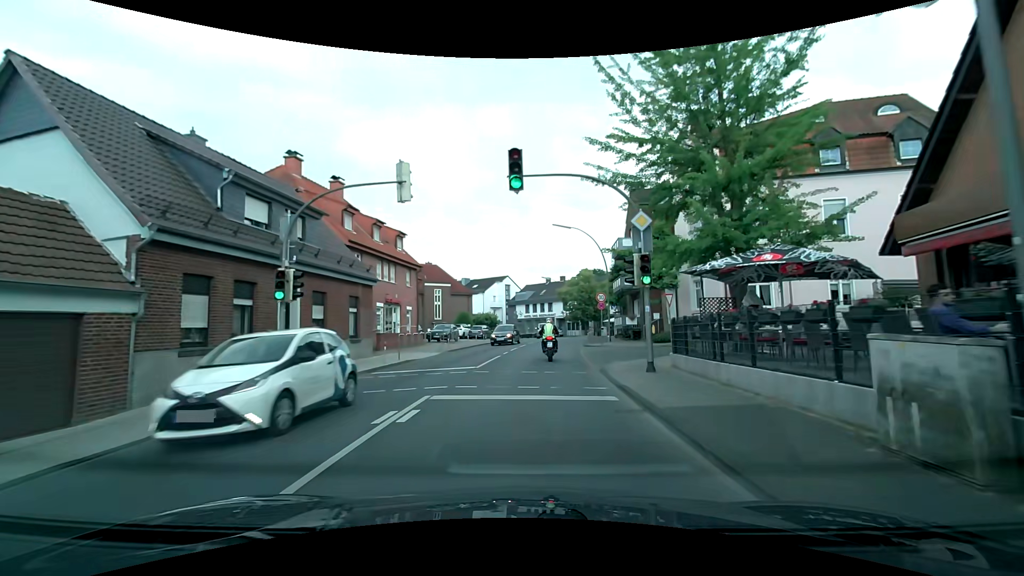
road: secondary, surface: asphalt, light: Day
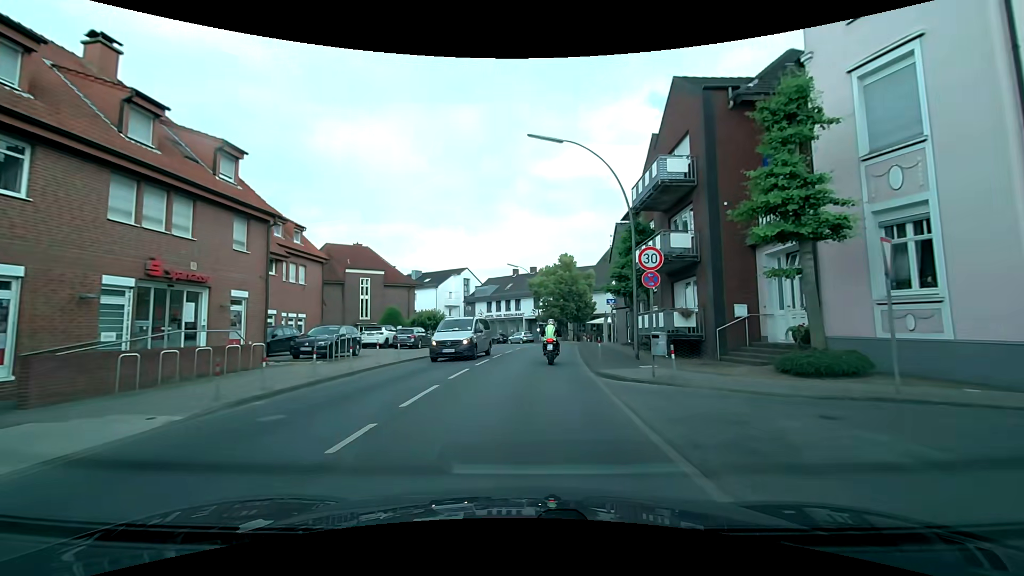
(+0.8, +18.3) m; +4°
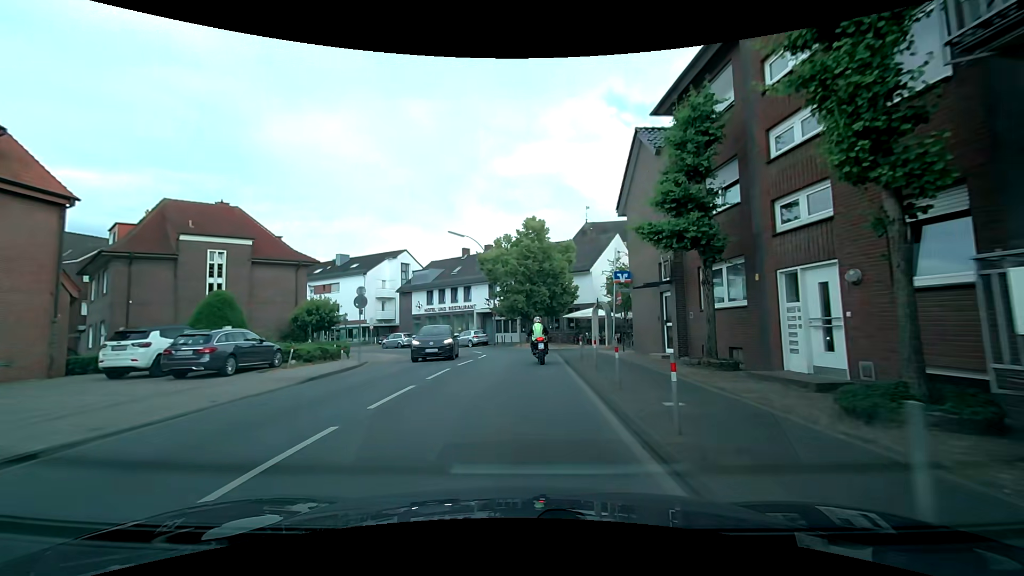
(+0.7, +18.1) m; +3°
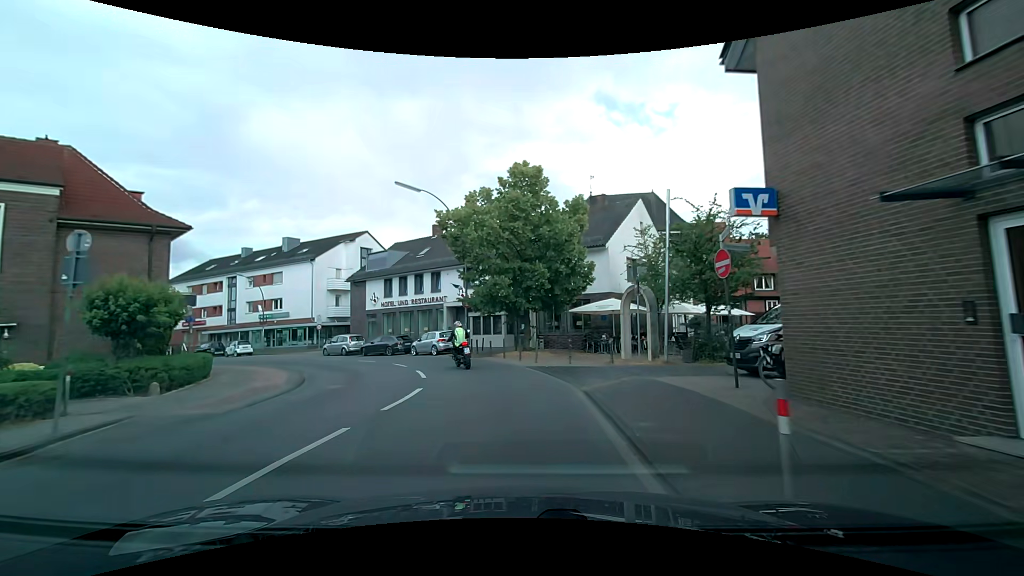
(+0.4, +13.3) m; +2°
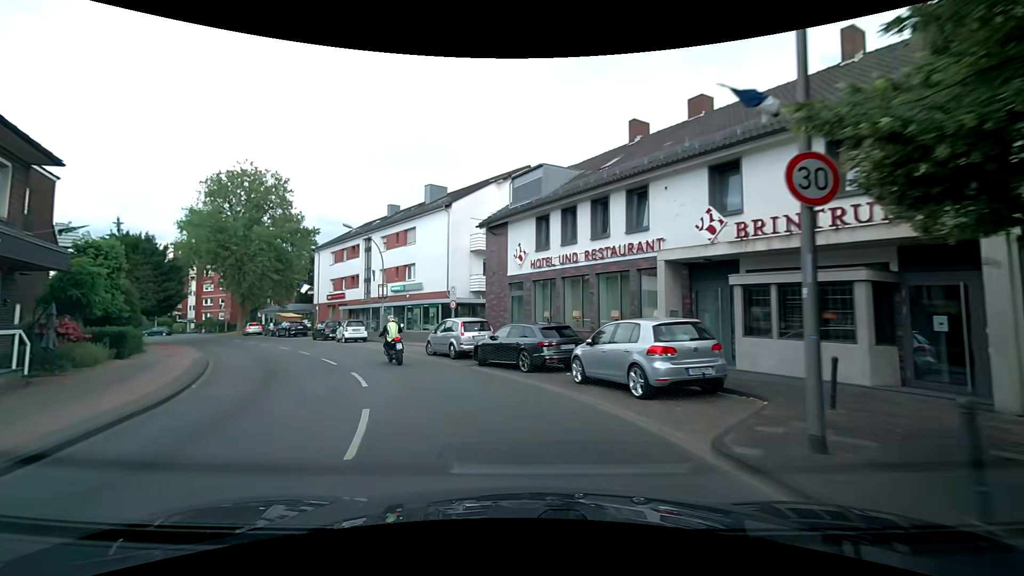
(-2.8, +21.6) m; -21°
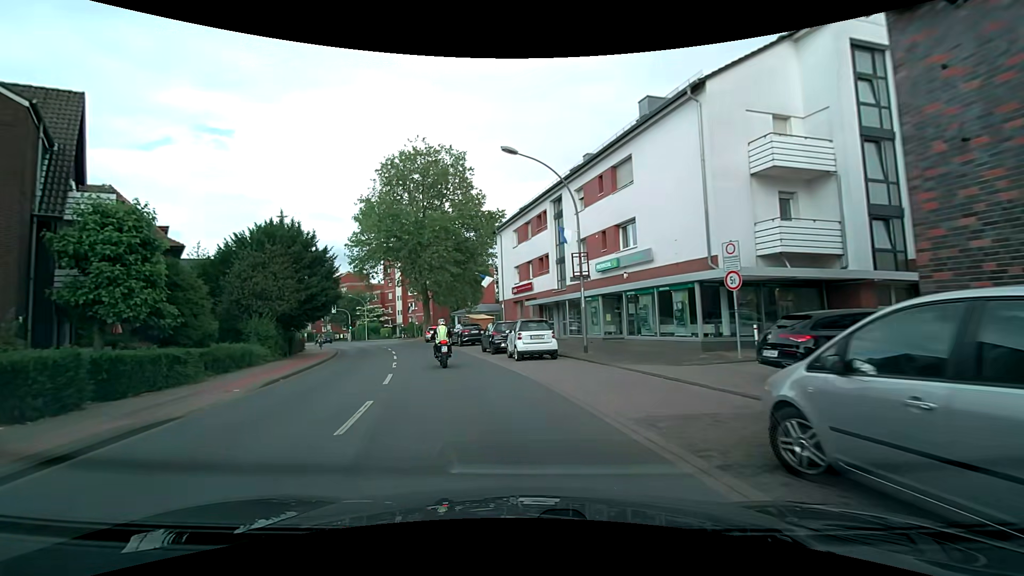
(-3.7, +17.0) m; -24°
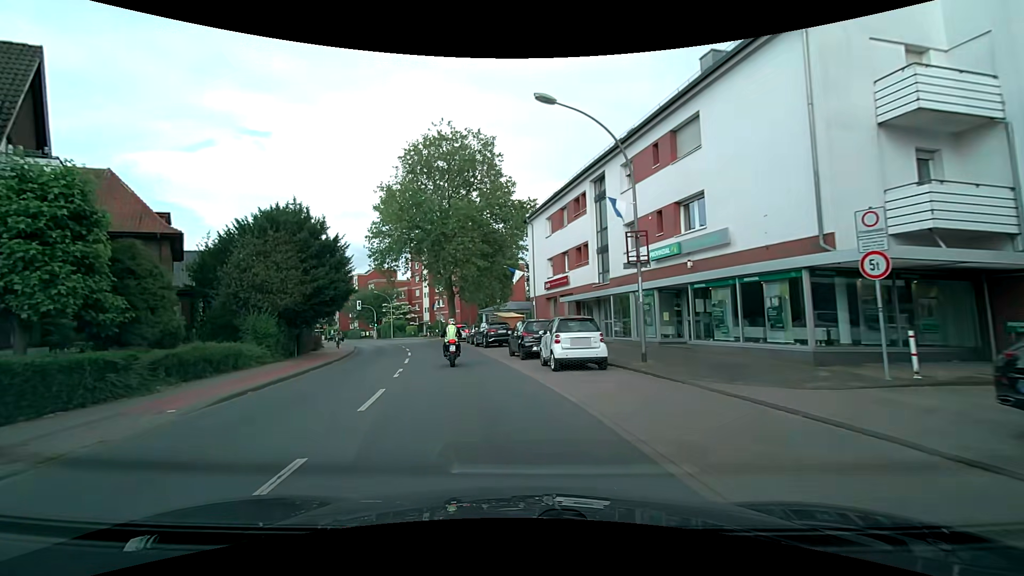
(-0.1, +4.3) m; -3°
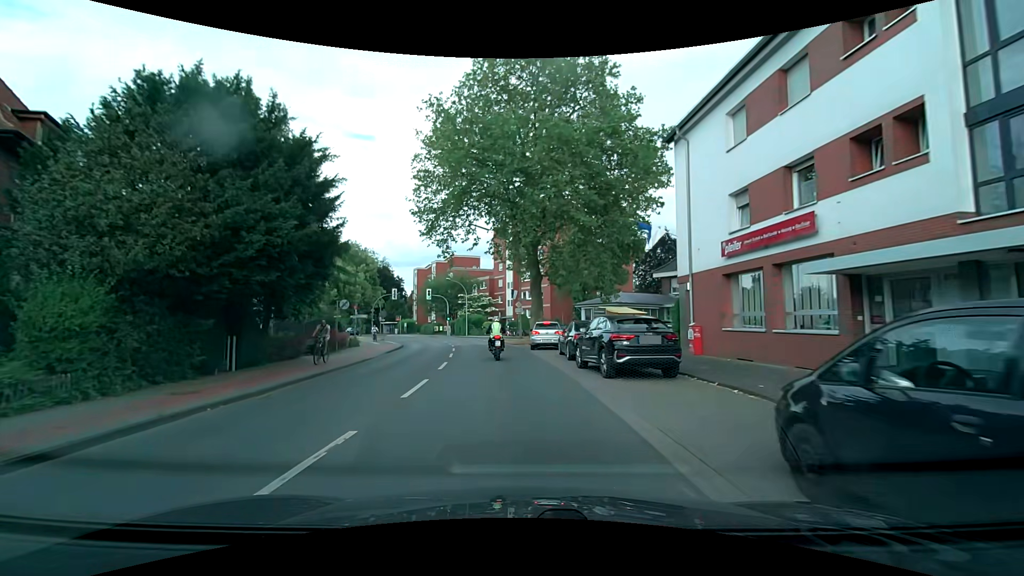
(-1.9, +17.3) m; -11°
(0, +10) (-1, +20) (-2, +30) (-4, +40) (-6, +50) (-9, +59) (-13, +68) (-17, +77) (-23, +85) (-29, +94) m
